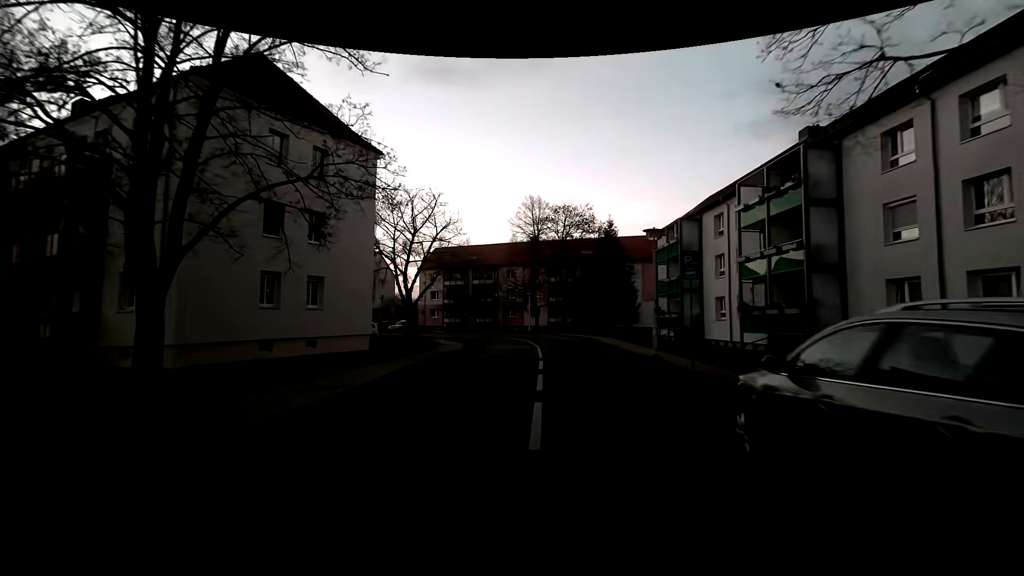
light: Sunrise
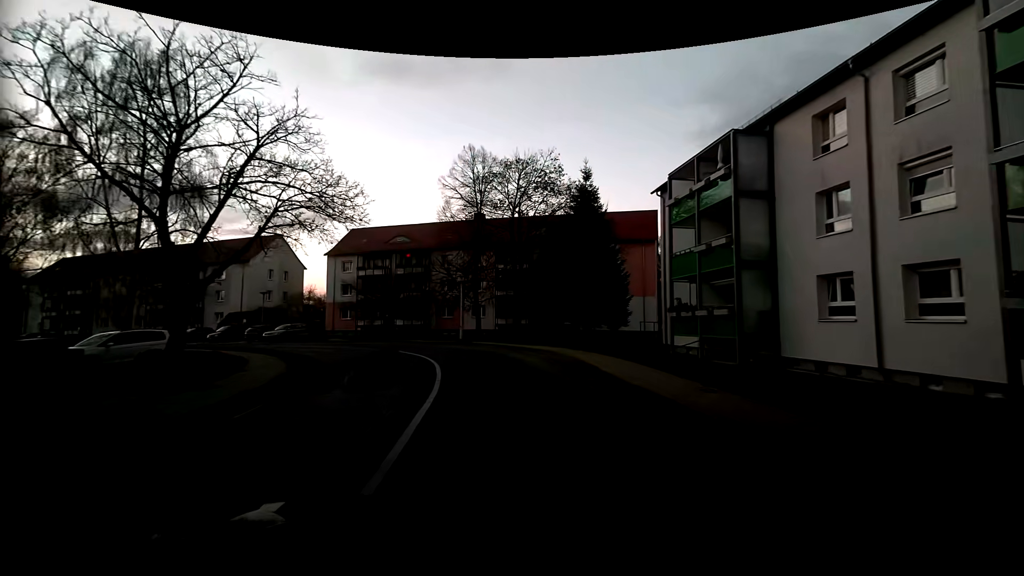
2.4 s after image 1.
(+0.9, +18.2) m; +4°
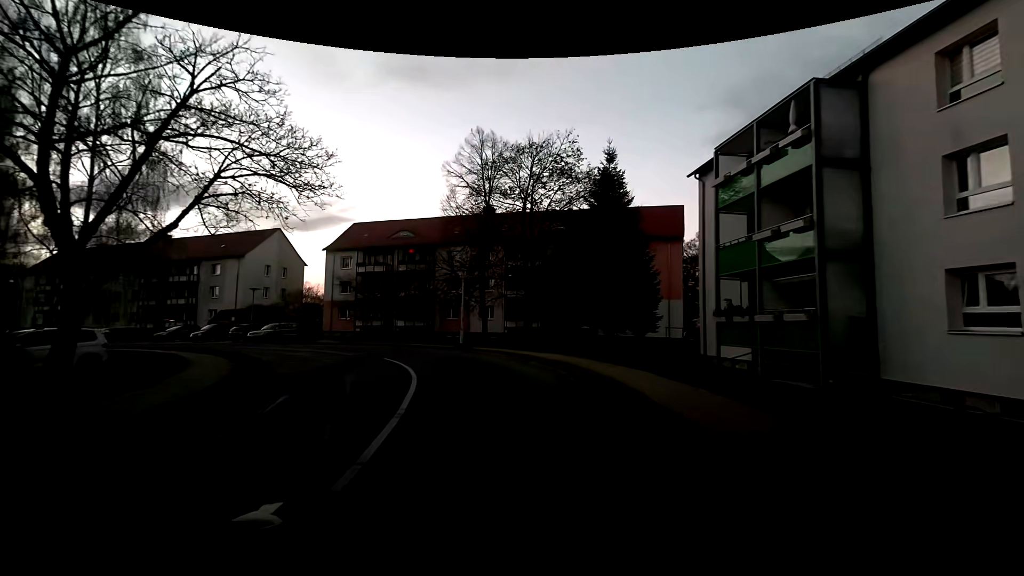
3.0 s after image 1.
(0.0, +4.5) m; -1°
(-1, +10) (-3, +20) (-9, +28) (-17, +34) (-26, +38) (-35, +42) (-44, +46) (-54, +49) (-63, +53) (-72, +57) m
